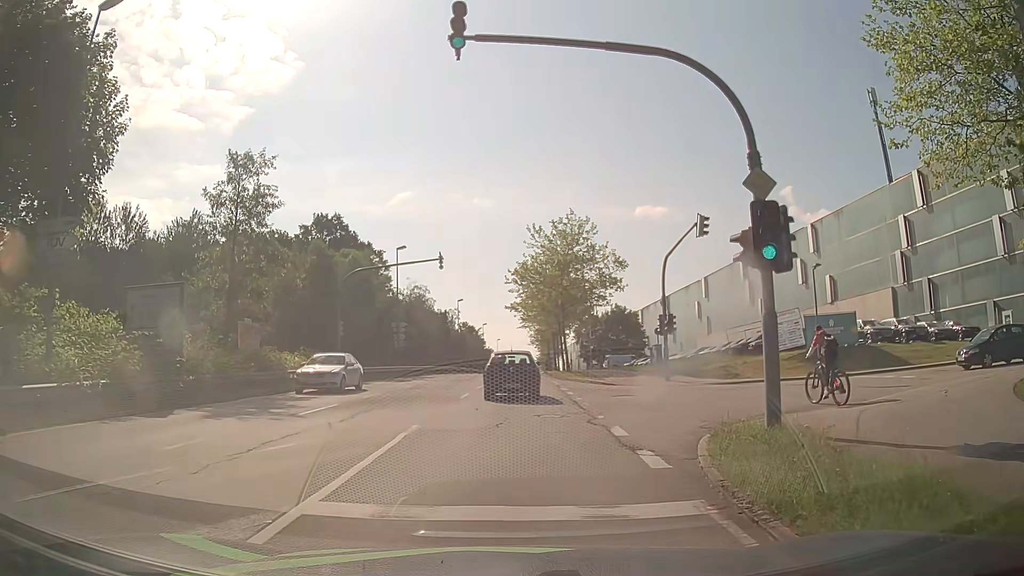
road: secondary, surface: asphalt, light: Day
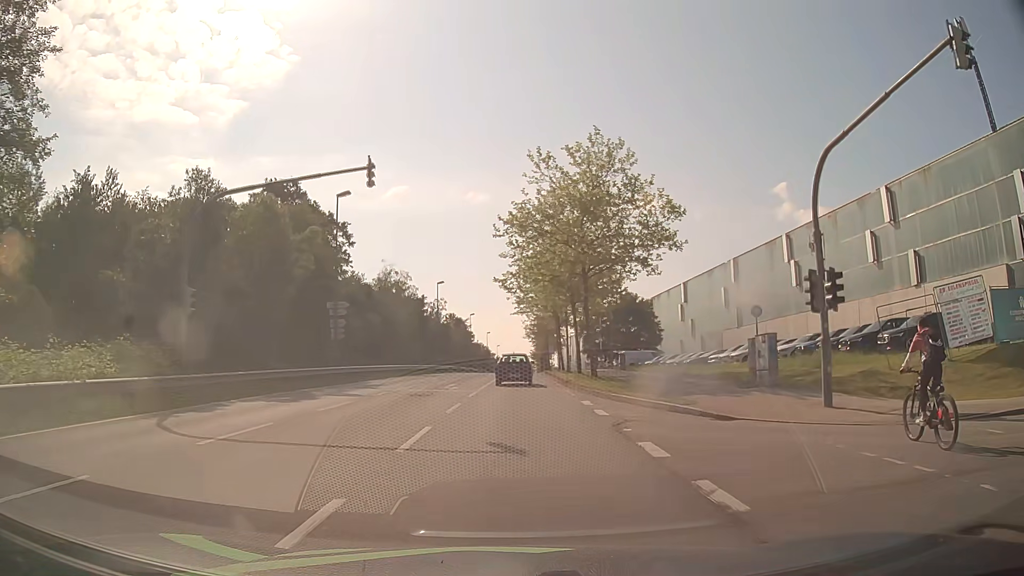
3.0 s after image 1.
(+0.4, +17.9) m; +1°
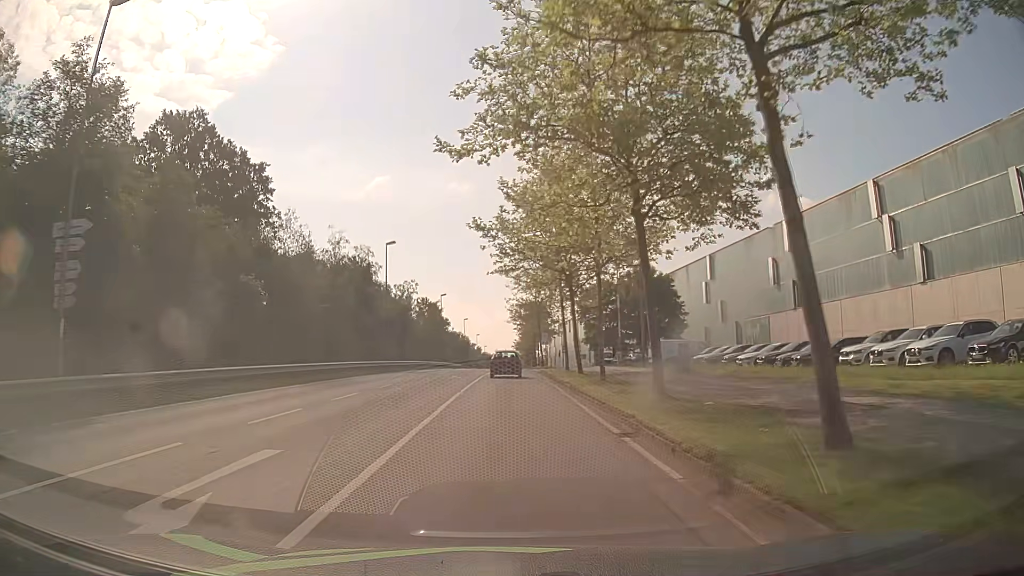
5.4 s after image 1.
(+0.4, +23.0) m; +2°
(0, +10) (0, +20) (0, +30) (0, +40) (0, +50) (0, +60) (0, +70) (0, +80) (0, +90) (0, +100) m
